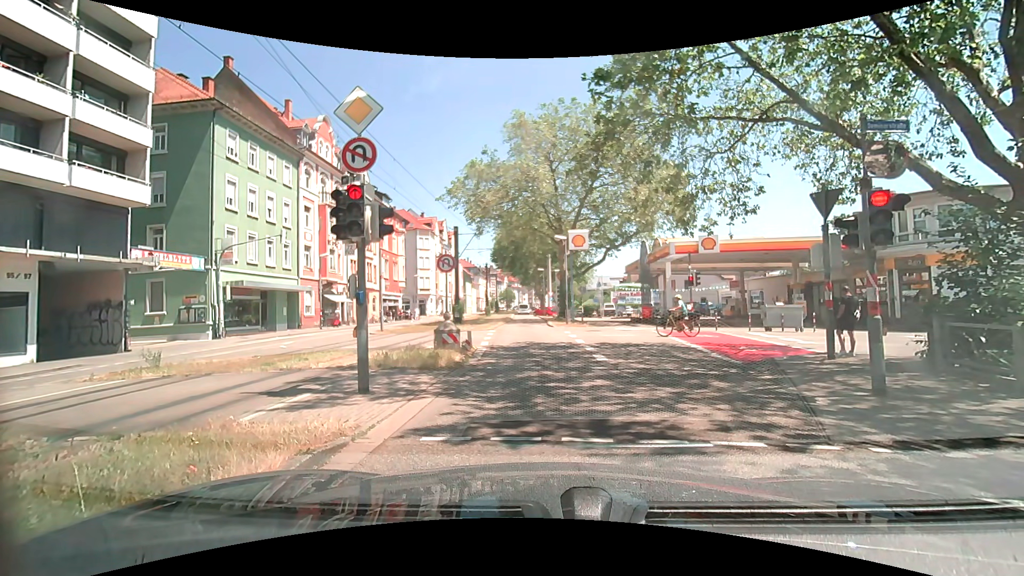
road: secondary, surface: asphalt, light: Day
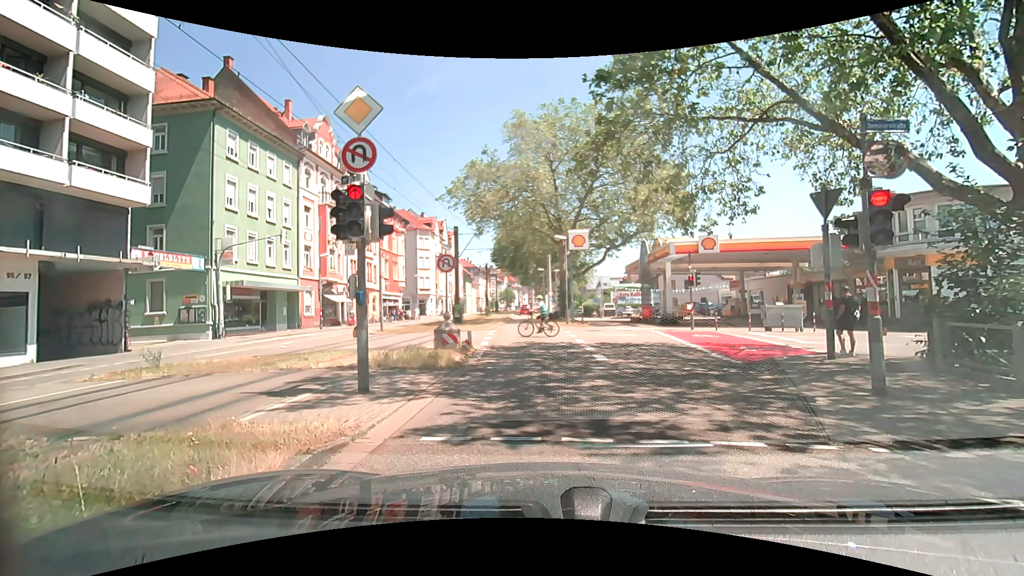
(0.0, 0.0) m; 0°
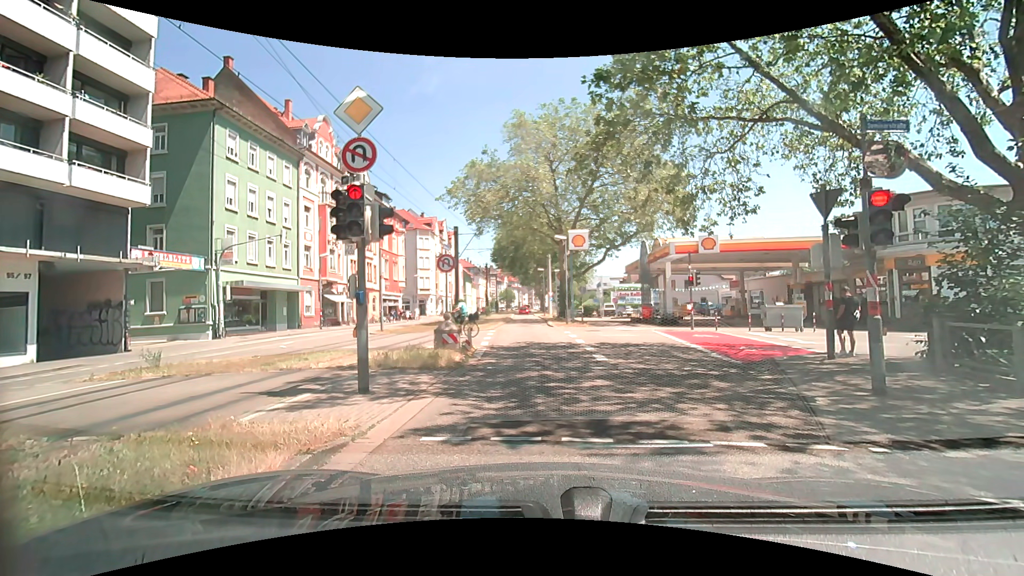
(0.0, 0.0) m; 0°
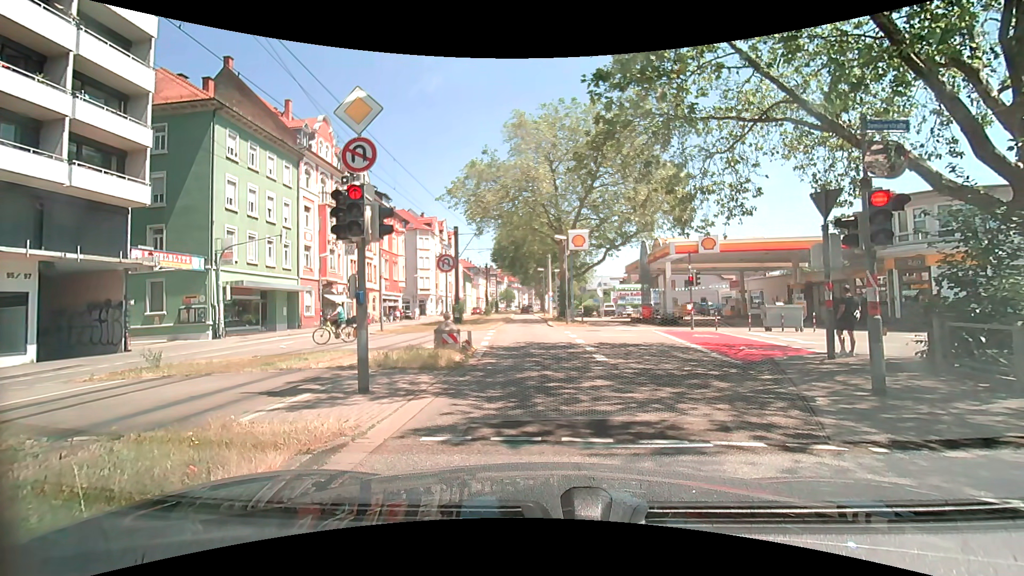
(0.0, 0.0) m; 0°
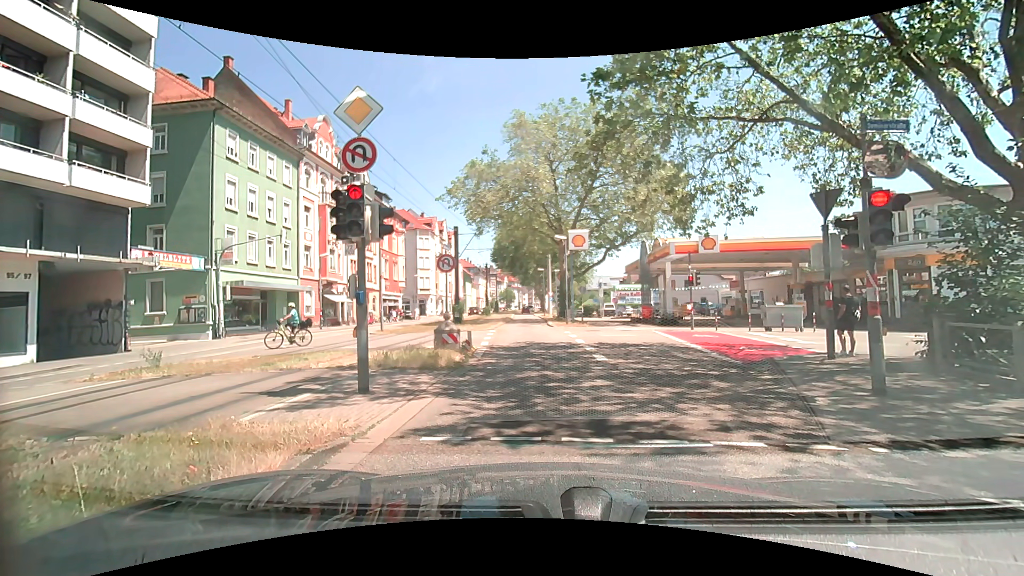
(0.0, 0.0) m; 0°
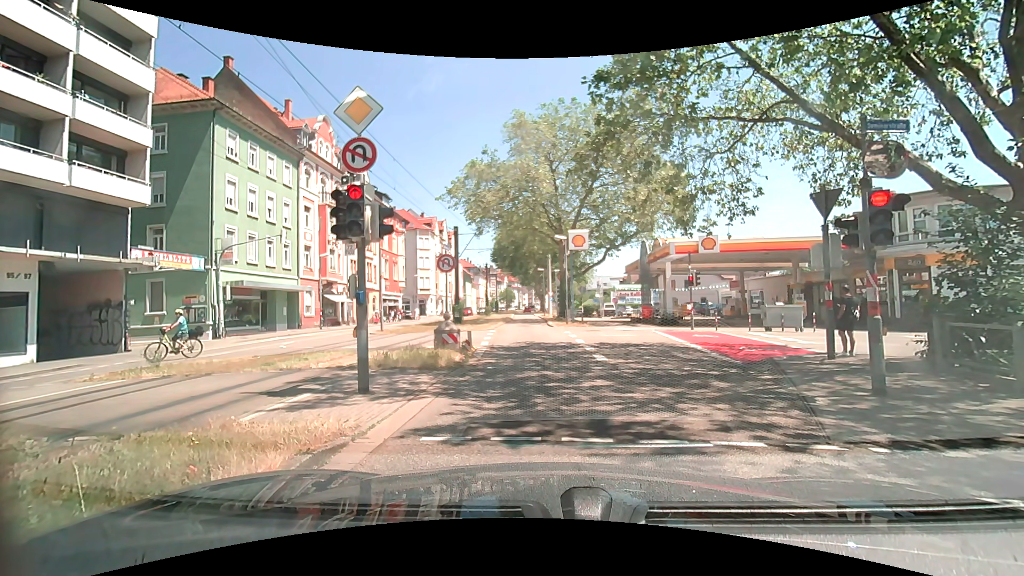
(0.0, 0.0) m; 0°
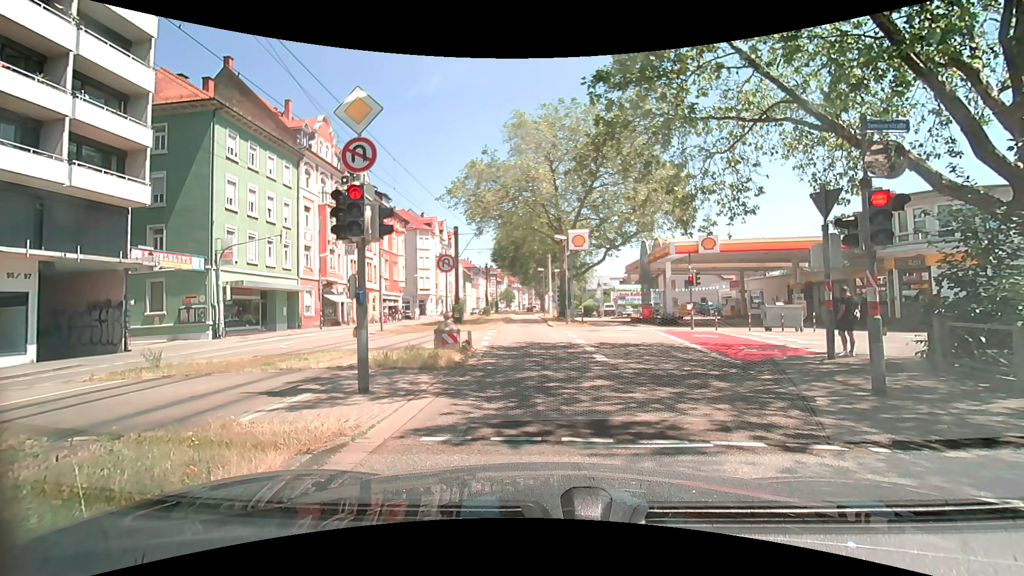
(0.0, 0.0) m; 0°
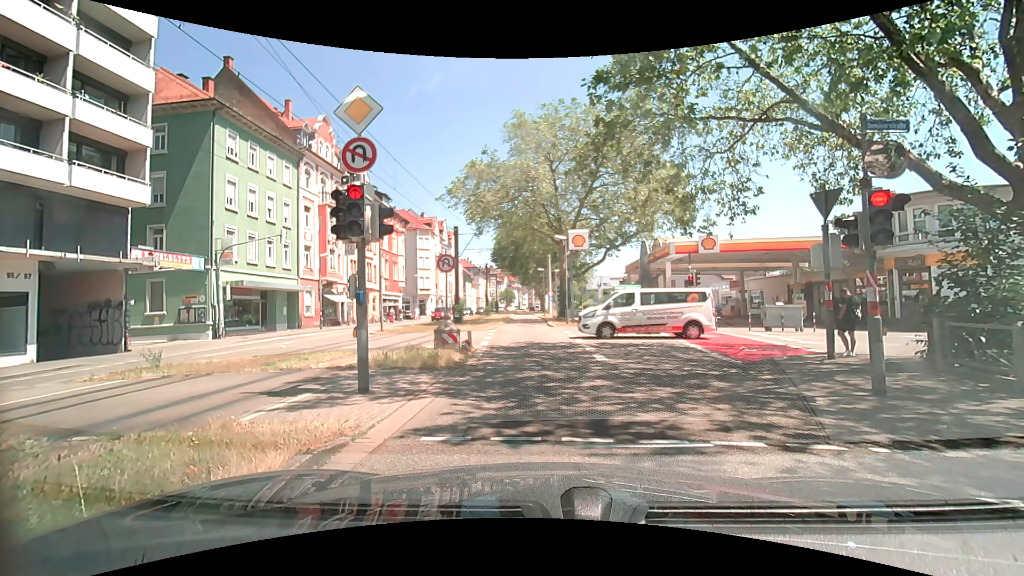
(0.0, 0.0) m; 0°
